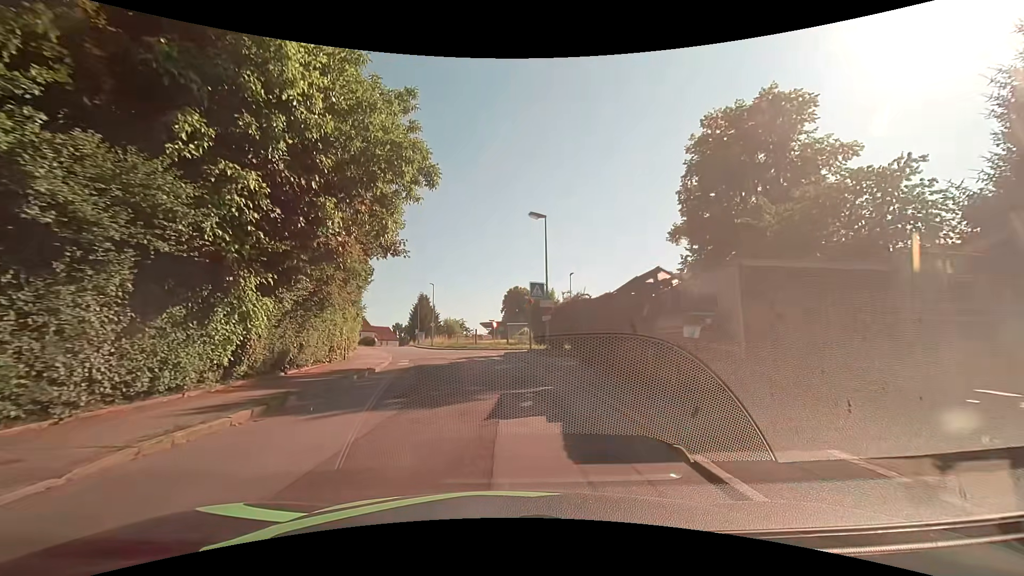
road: unclassified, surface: asphalt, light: Day
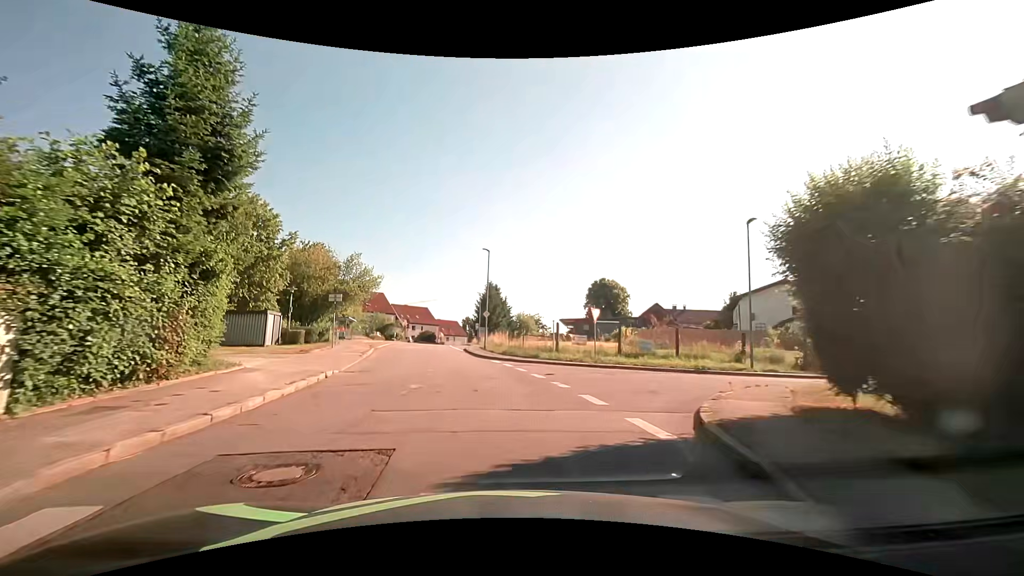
(-1.4, +25.8) m; -8°
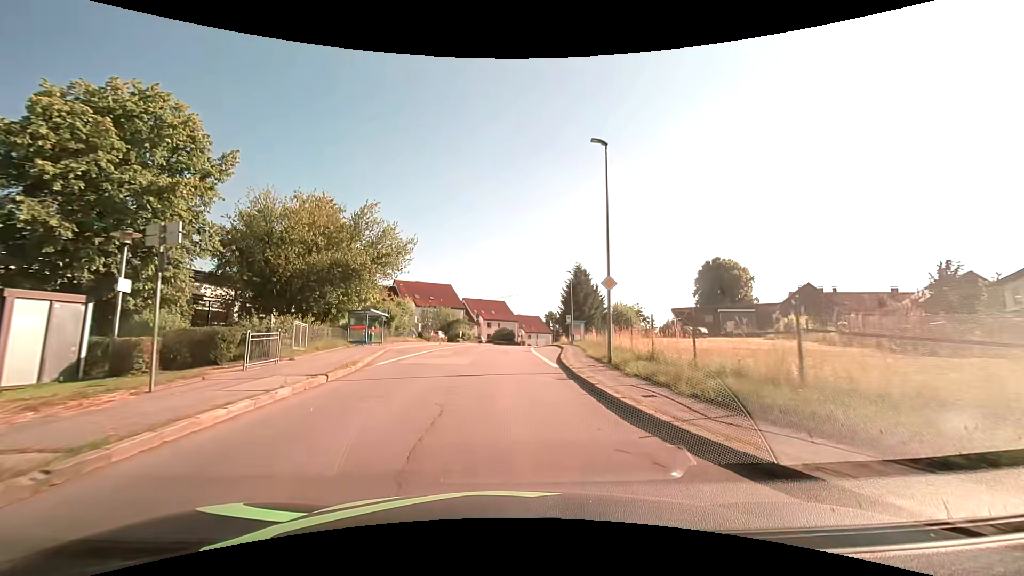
(-2.2, +22.8) m; -9°
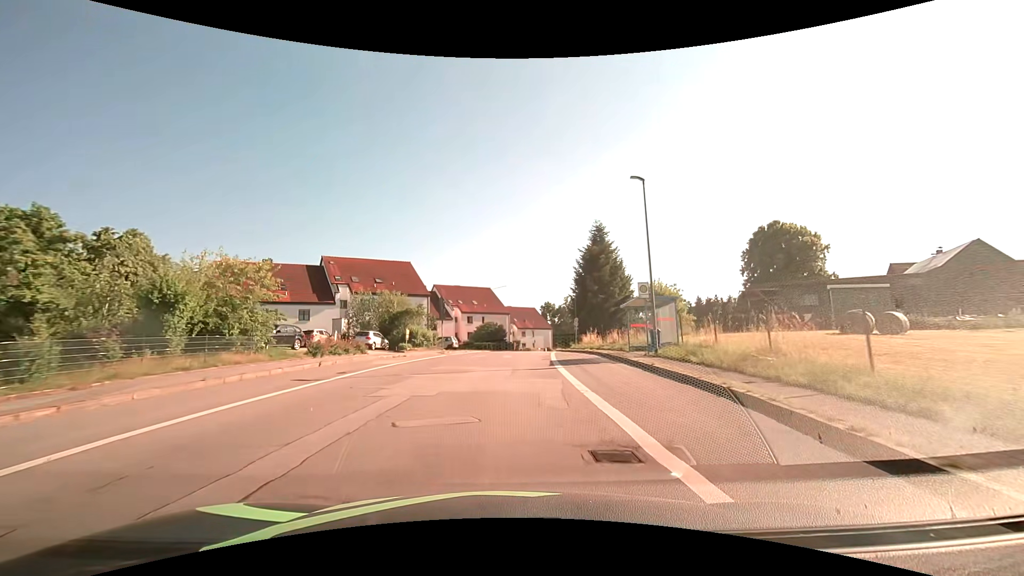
(+0.1, +32.1) m; +1°
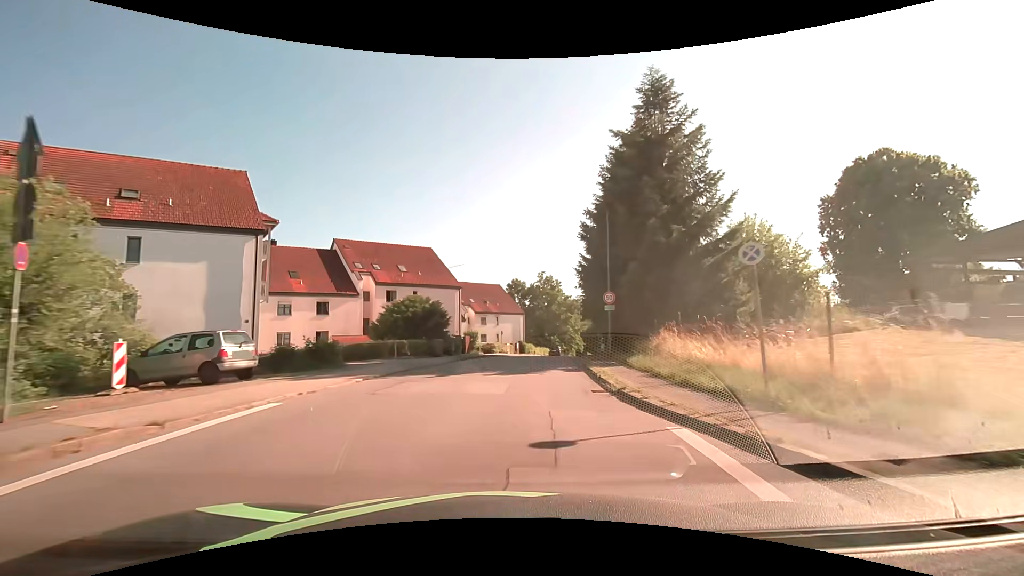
(+0.9, +35.5) m; +4°
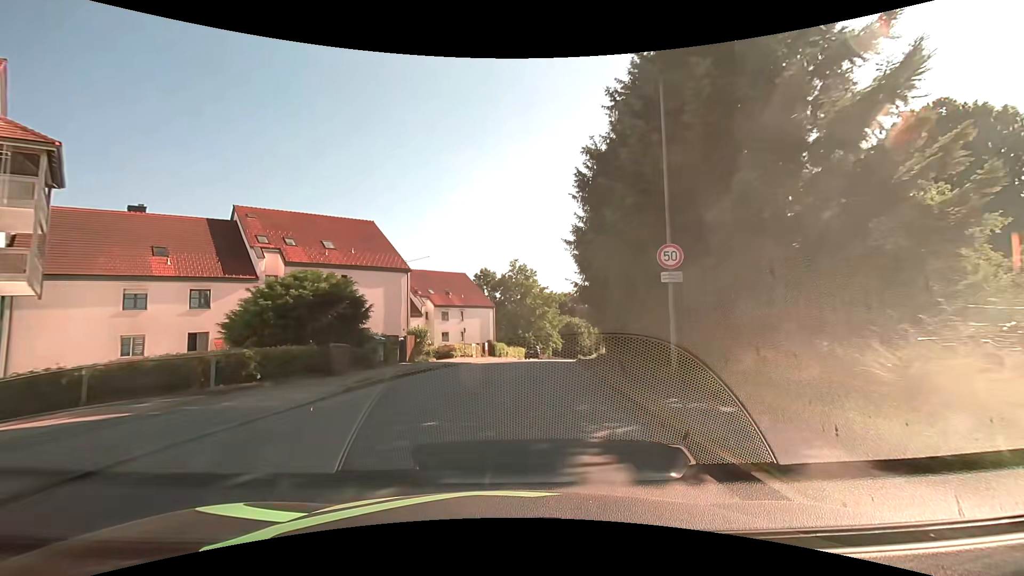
(+0.4, +13.3) m; +3°
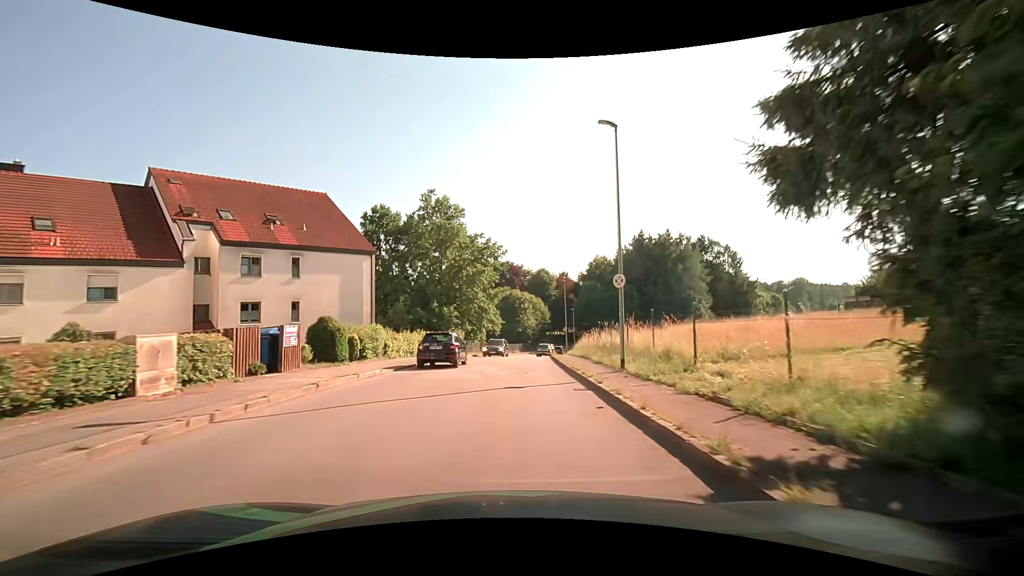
(+2.6, +34.0) m; +8°
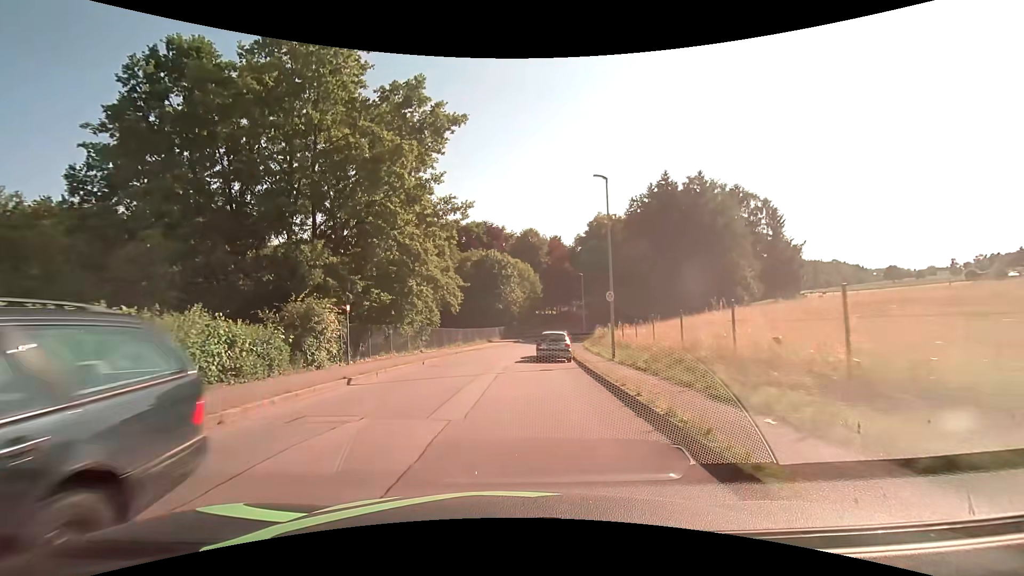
(+0.8, +31.2) m; +2°
(0, +10) (-1, +20) (-1, +30) (0, +40) (+1, +50) (+3, +60) (+6, +69) (+9, +79) (+11, +89) (+13, +98) m
